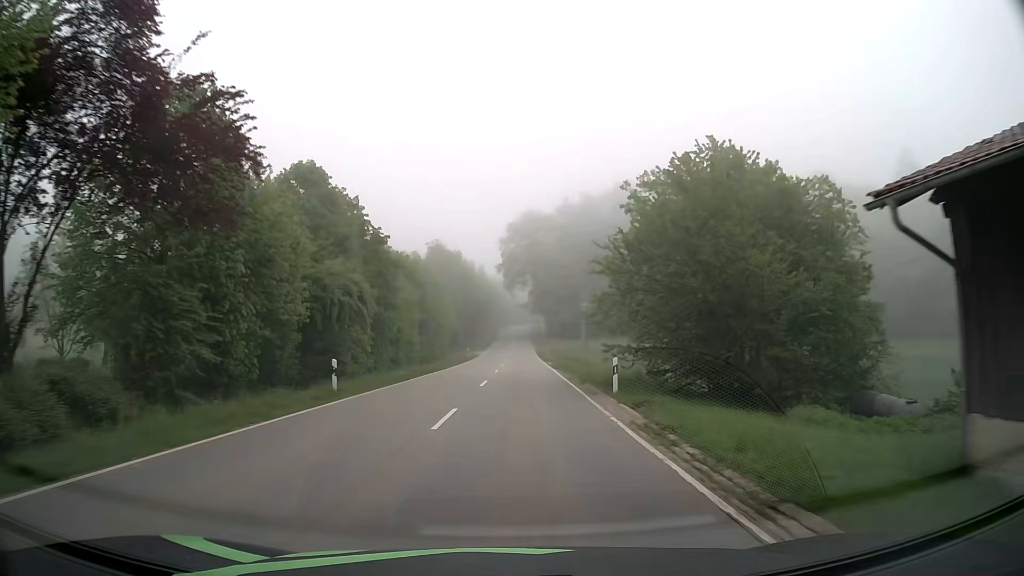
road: tertiary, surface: asphalt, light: Day
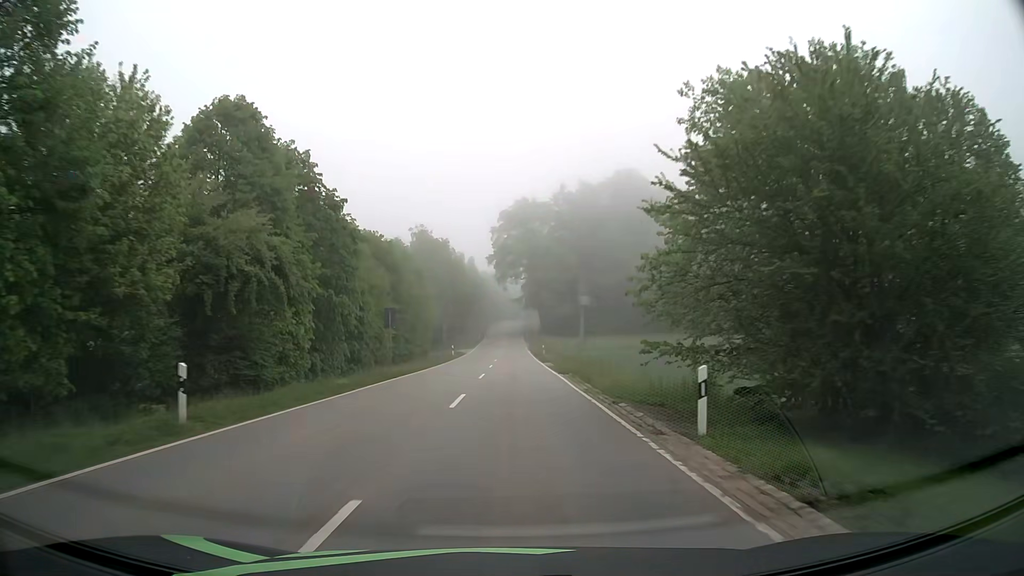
(+0.1, +9.1) m; +1°
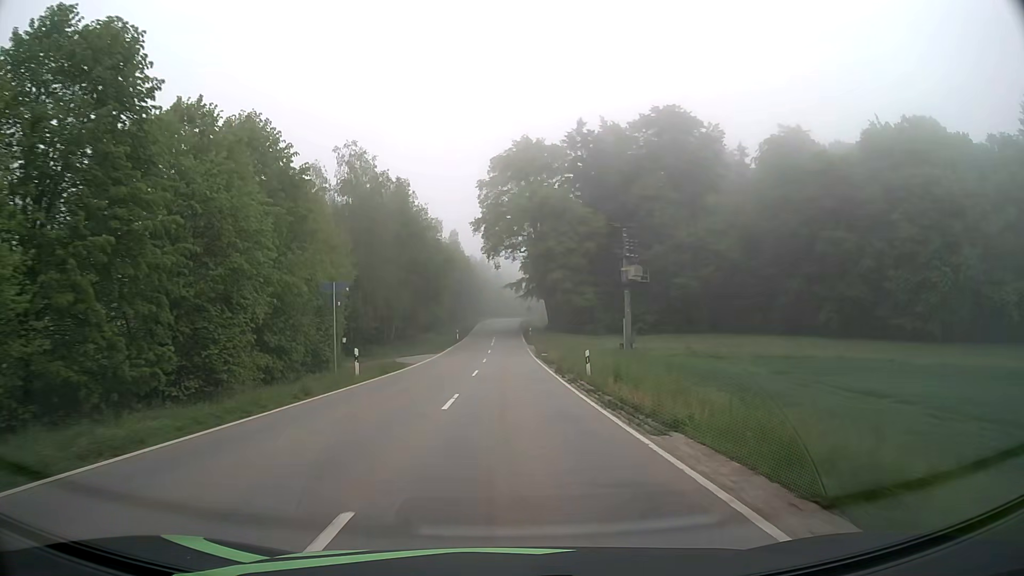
(+0.3, +36.6) m; +1°
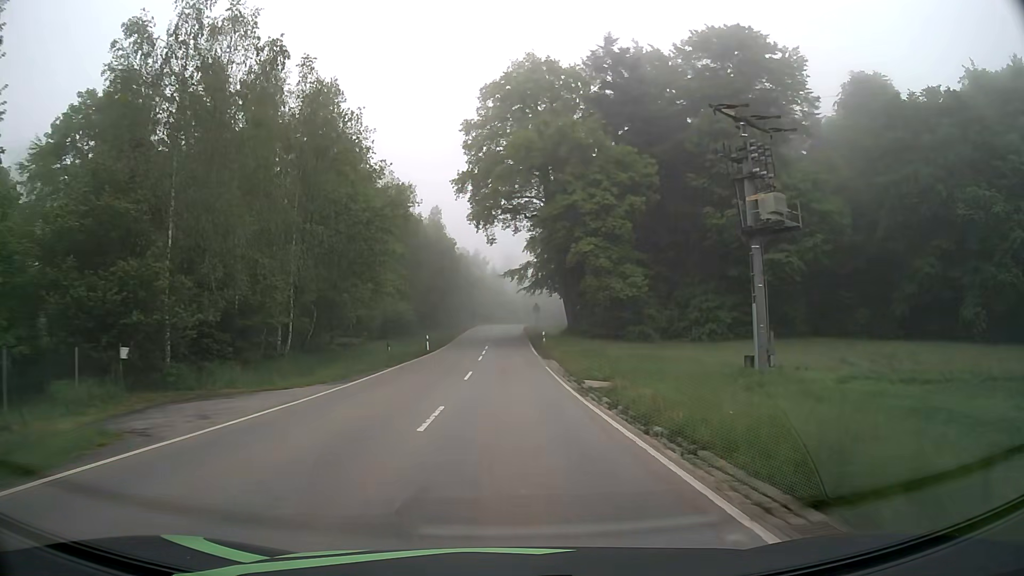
(0.0, +27.4) m; 0°
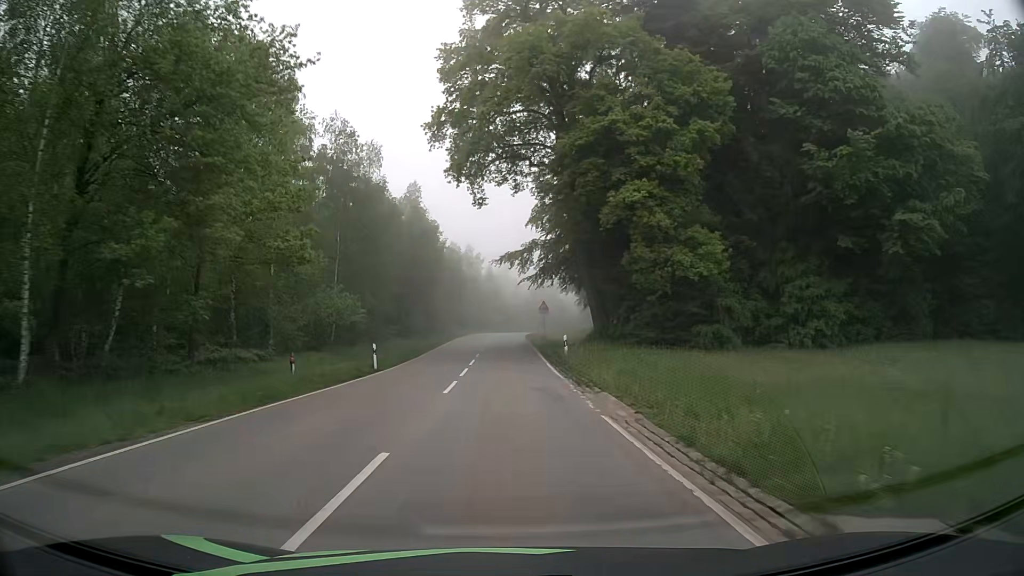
(0.0, +18.1) m; 0°
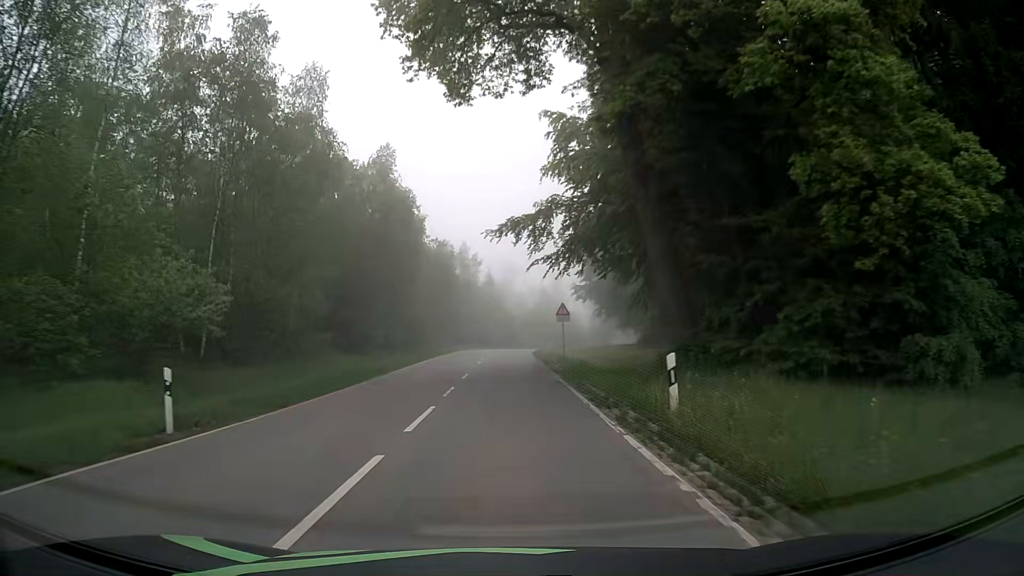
(0.0, +17.9) m; 0°
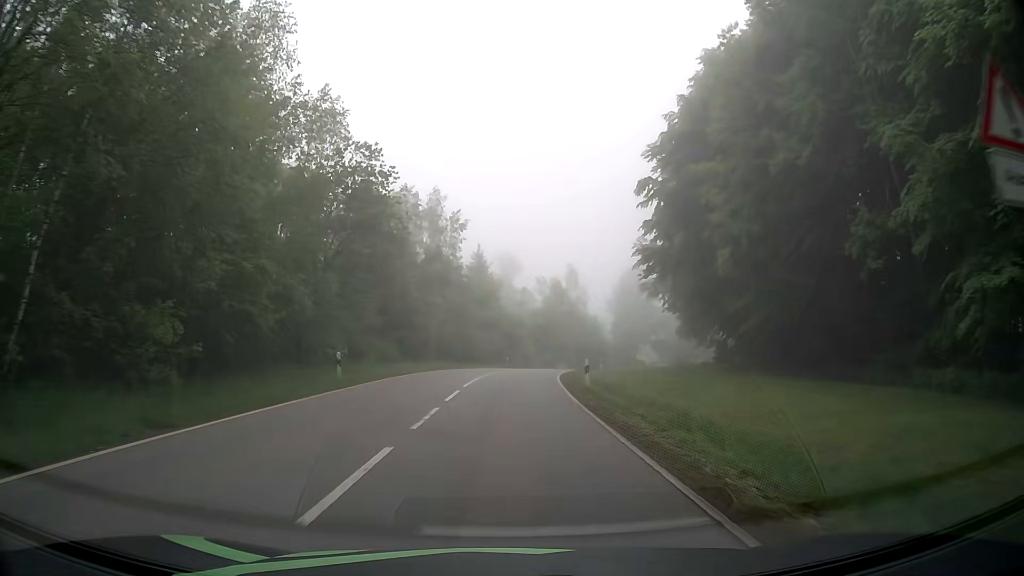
(0.0, +35.6) m; 0°
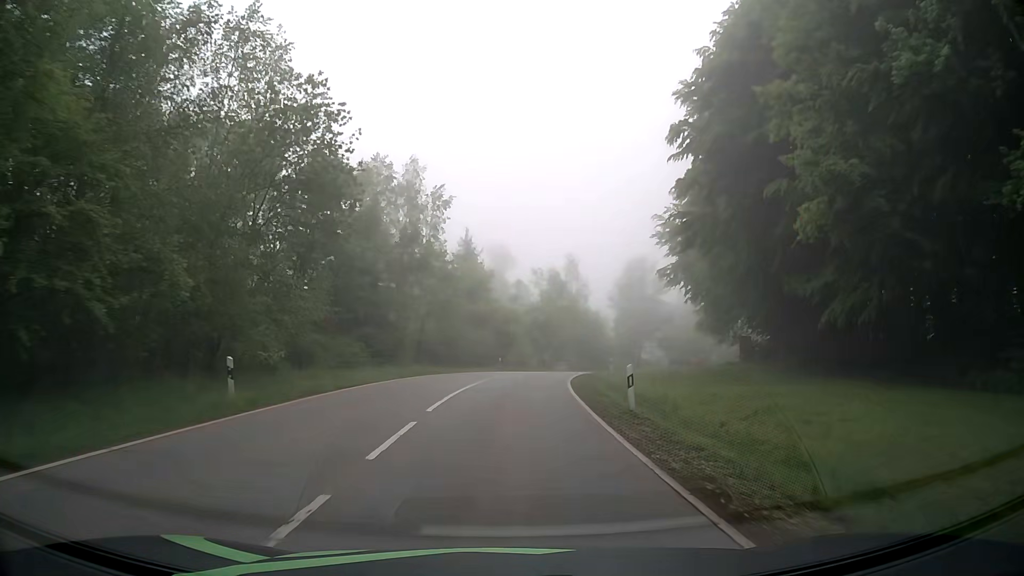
(+0.2, +9.0) m; +1°
(0, +10) (+1, +20) (+1, +30) (+3, +40) (+5, +50) (+8, +59) (+12, +68) (+16, +77) (+22, +86) (+28, +94) m
